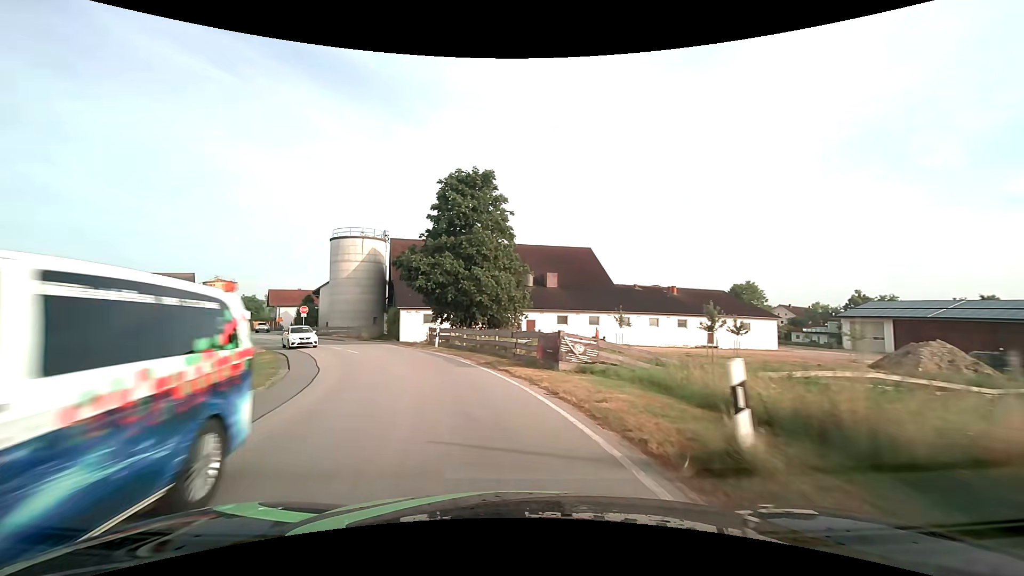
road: secondary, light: Day
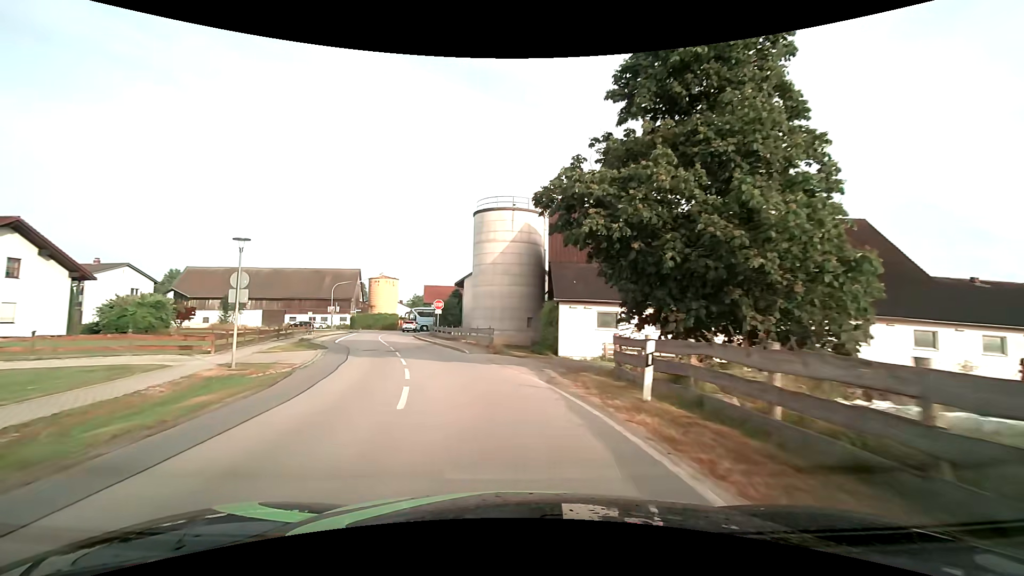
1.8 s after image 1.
(-3.1, +18.9) m; -19°
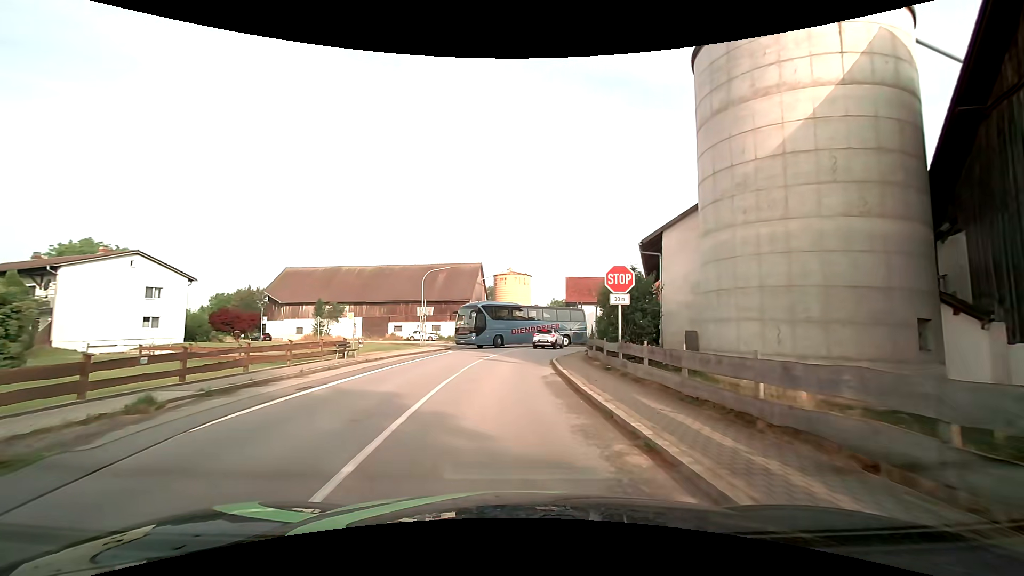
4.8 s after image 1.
(-5.6, +29.1) m; -16°
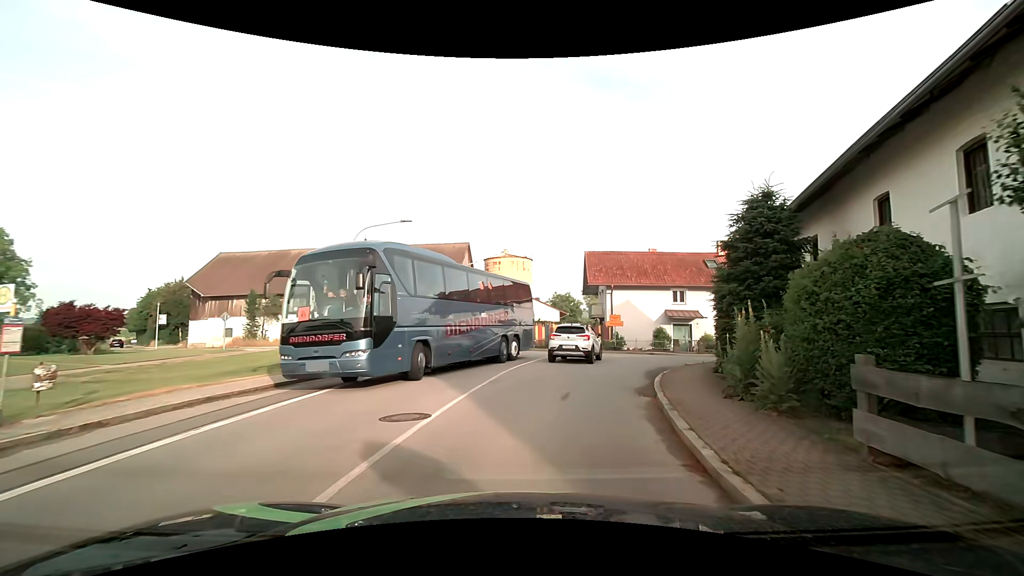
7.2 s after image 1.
(-0.2, +17.9) m; +1°
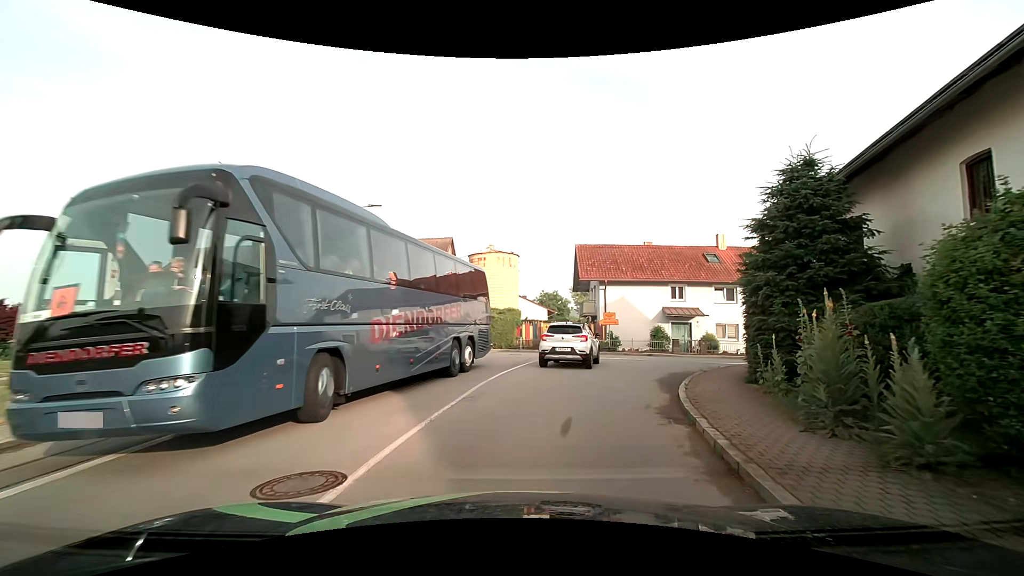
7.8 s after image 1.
(0.0, +3.1) m; 0°
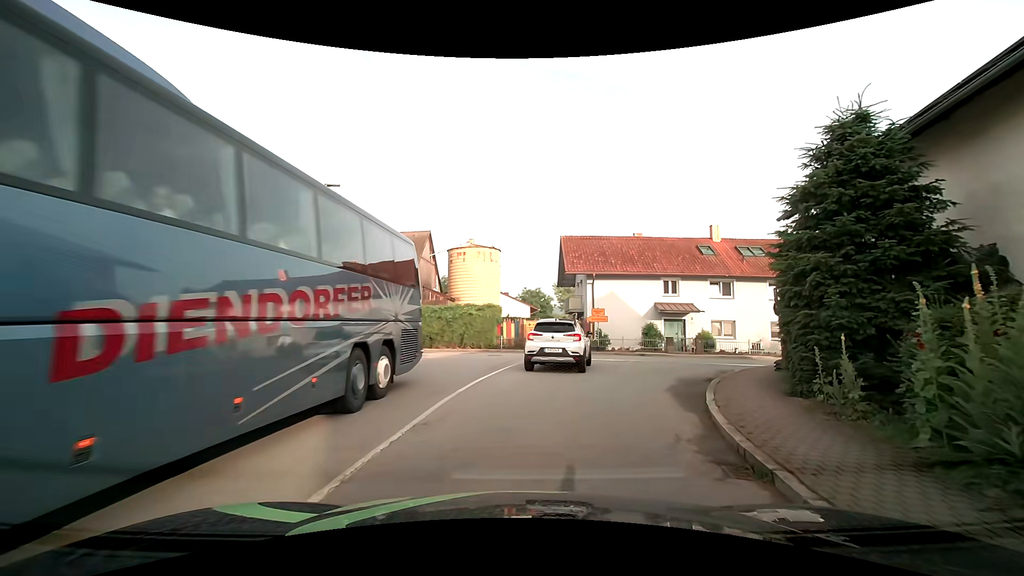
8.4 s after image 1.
(+0.1, +2.8) m; +4°
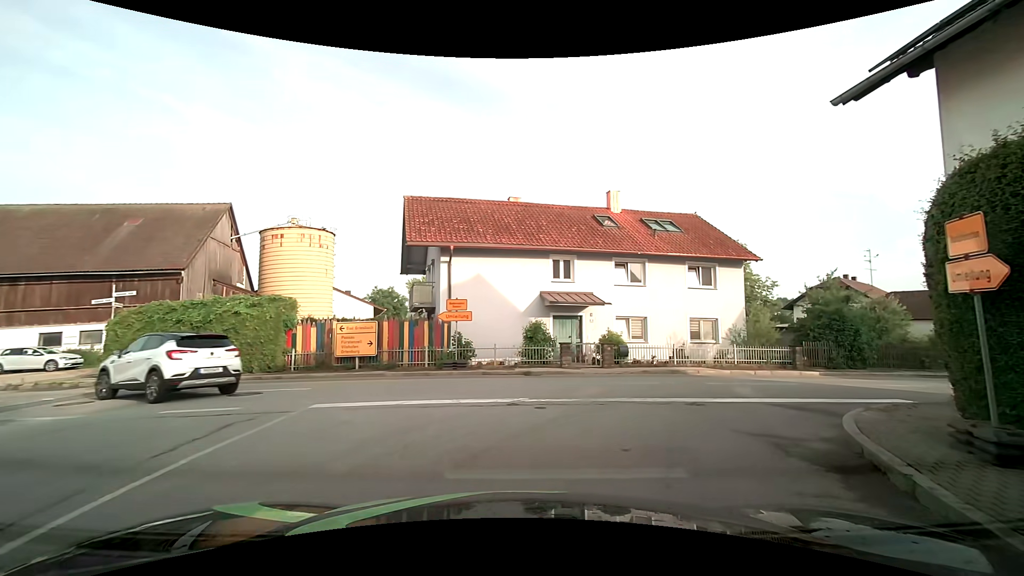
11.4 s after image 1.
(+1.0, +11.5) m; +15°
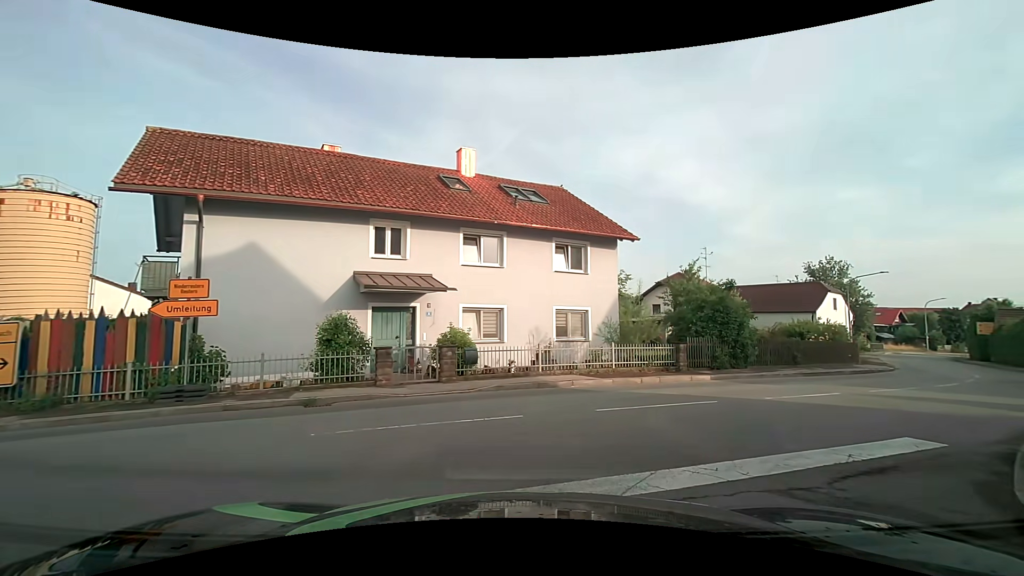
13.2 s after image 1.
(+0.8, +6.1) m; +17°
(+3, +9) (+11, +15) (+19, +21) (+25, +29) (+31, +37) (+36, +46) (+42, +54) (+48, +62) (+56, +68) (+64, +74) m
